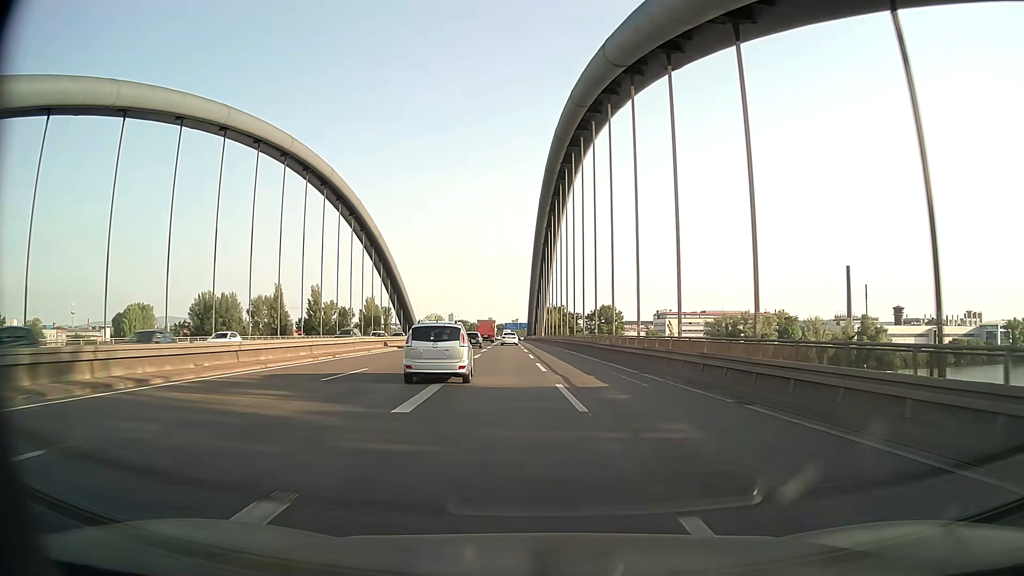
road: motorway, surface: asphalt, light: Day
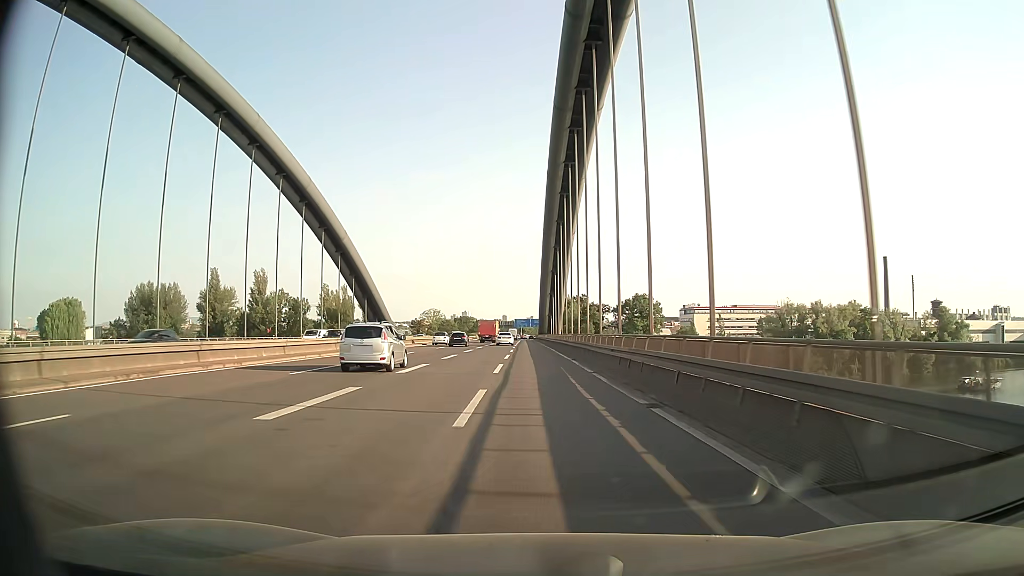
(-0.5, +50.8) m; -1°
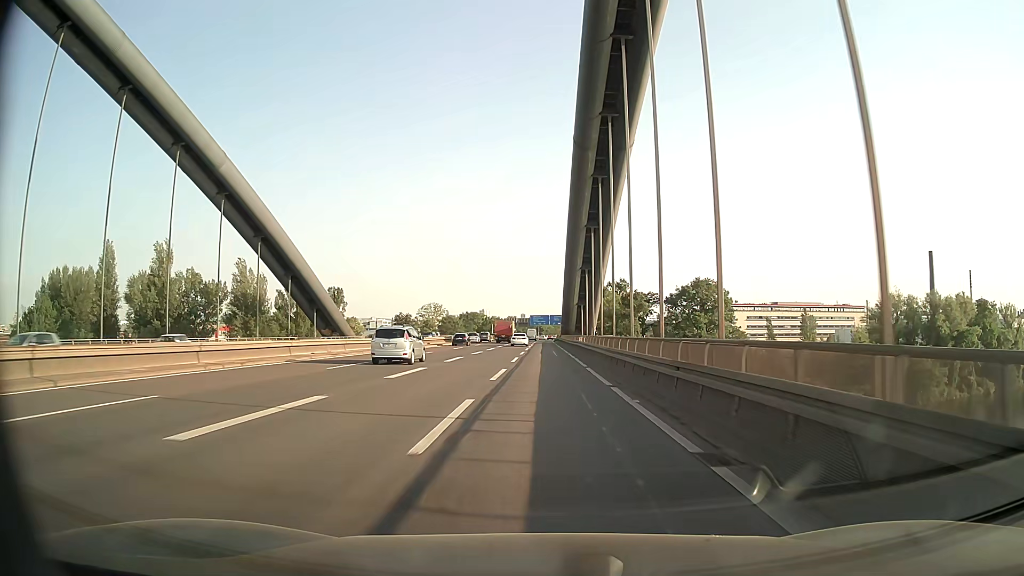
(-1.1, +50.9) m; -2°
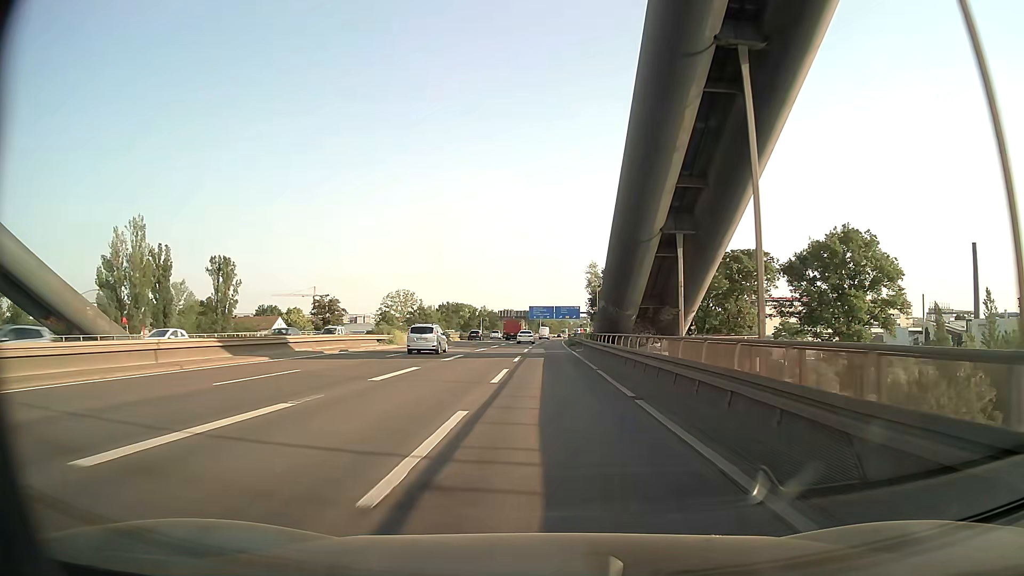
(-0.2, +63.6) m; 0°
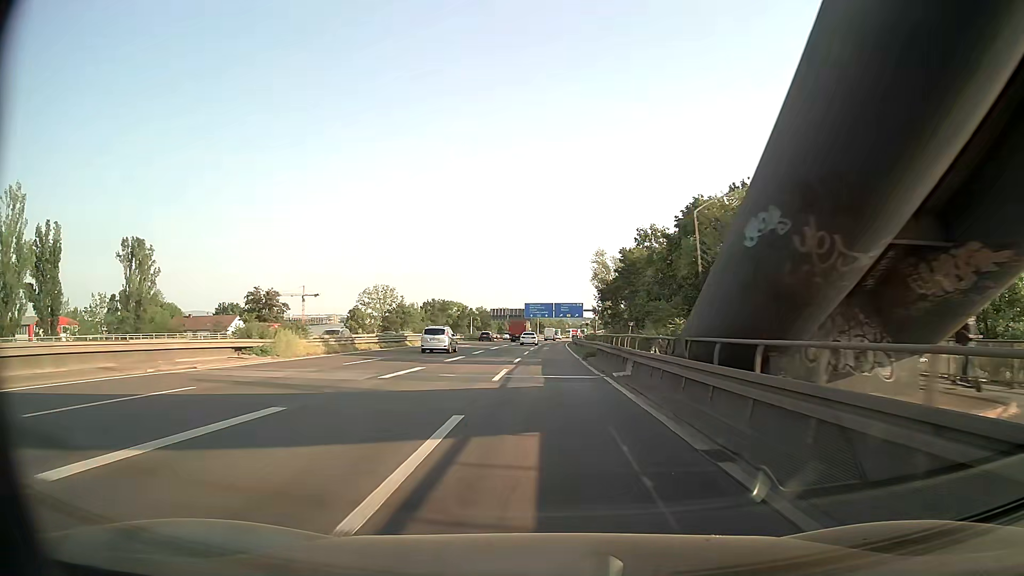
(0.0, +25.1) m; 0°
(0, +10) (0, +20) (0, +30) (0, +40) (0, +50) (0, +60) (+1, +70) (+1, +80) (+1, +90) (+2, +100) m
